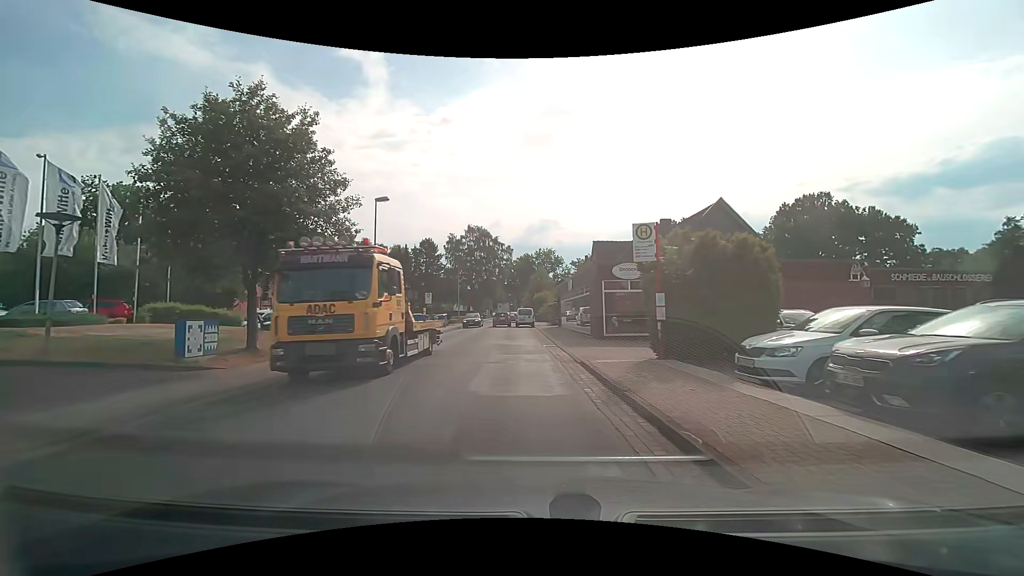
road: tertiary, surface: asphalt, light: Day
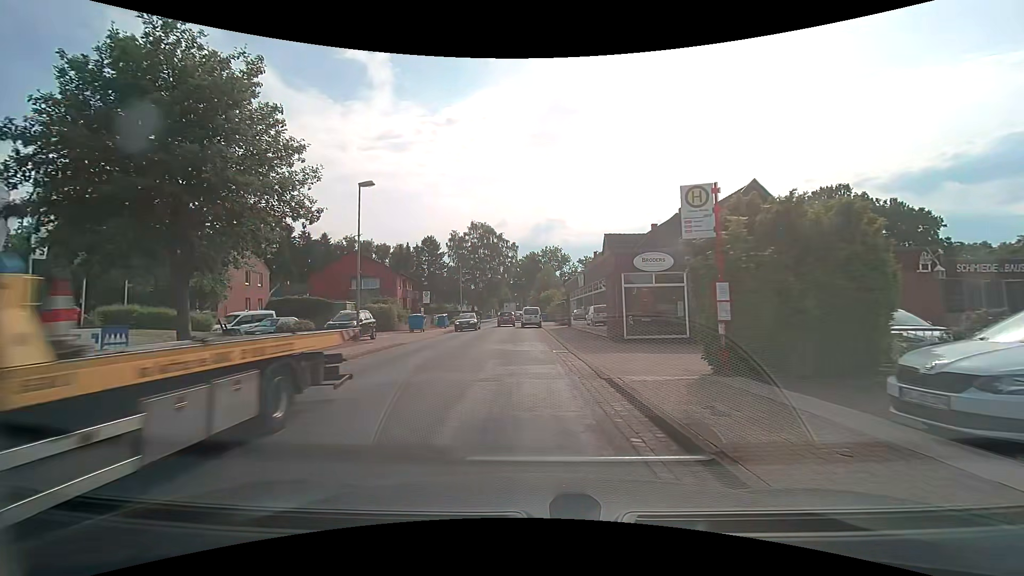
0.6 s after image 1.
(0.0, +3.6) m; -1°
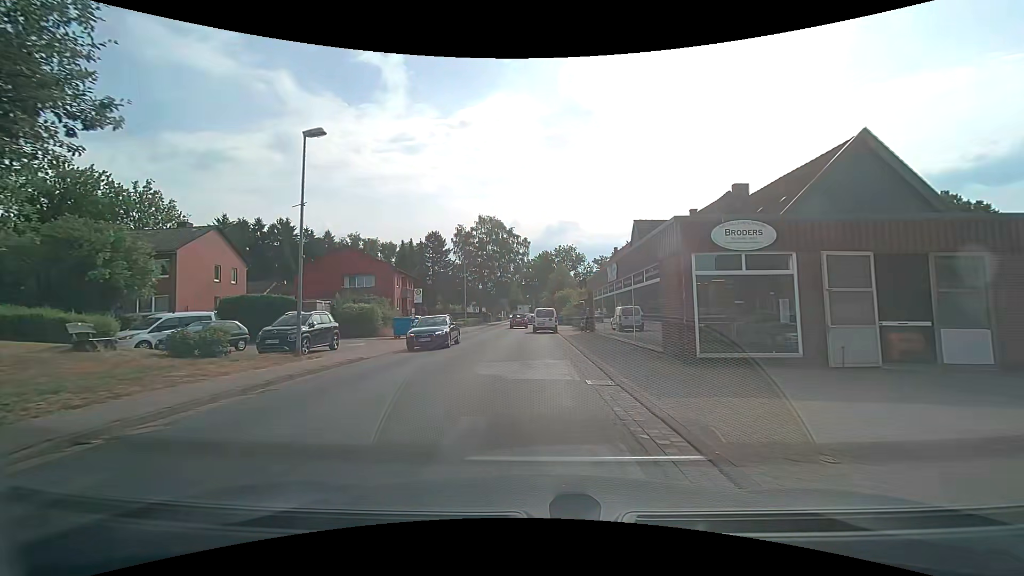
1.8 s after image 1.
(-0.1, +7.5) m; -1°
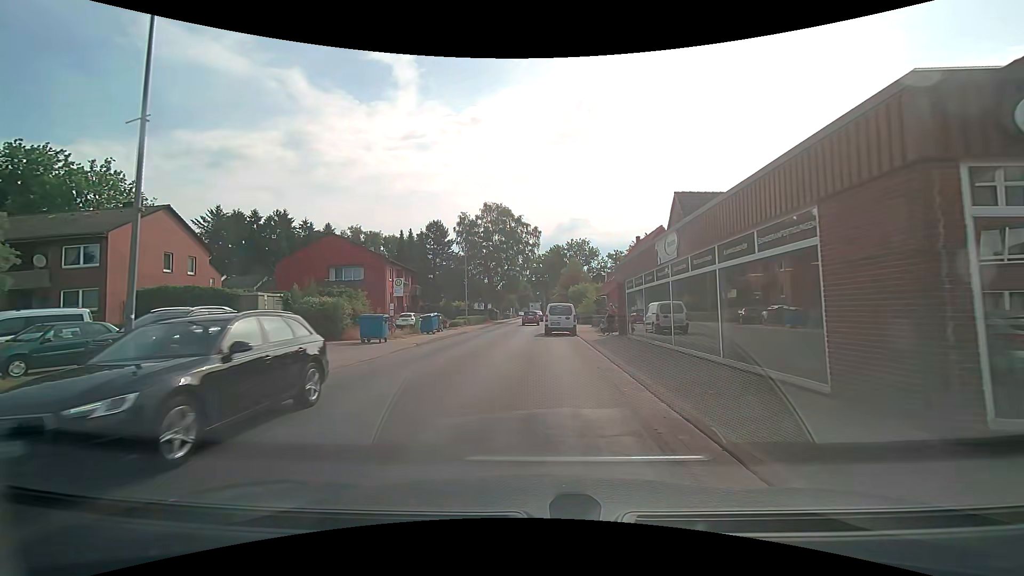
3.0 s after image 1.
(-0.1, +7.7) m; -2°
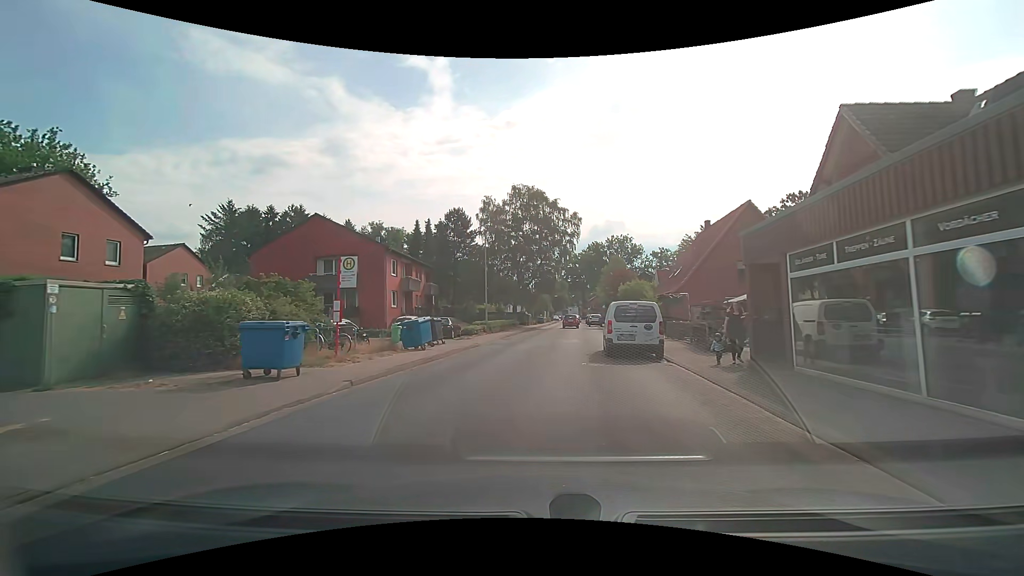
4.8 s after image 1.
(-0.4, +12.1) m; -4°
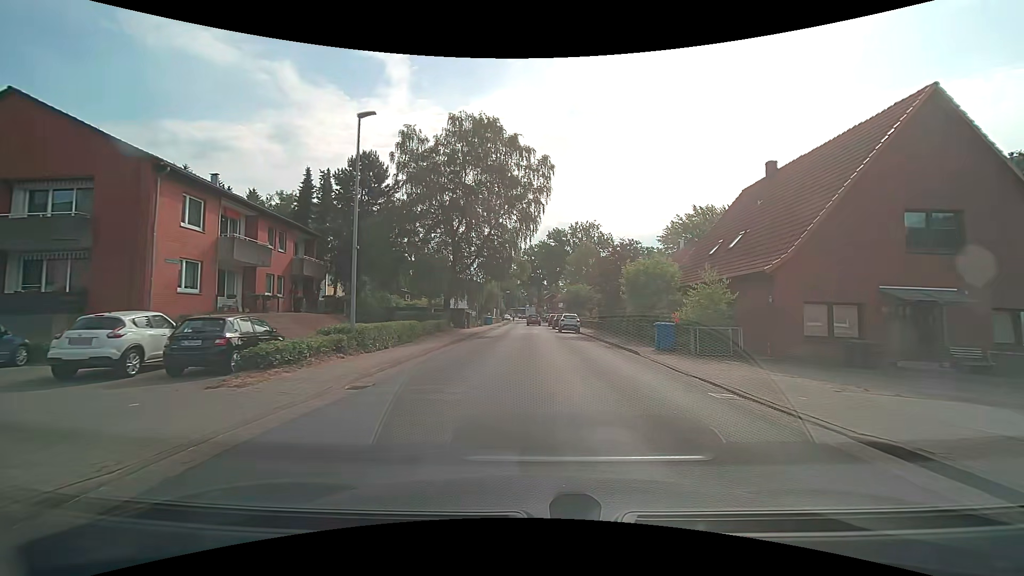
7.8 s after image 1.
(+0.6, +21.4) m; +6°
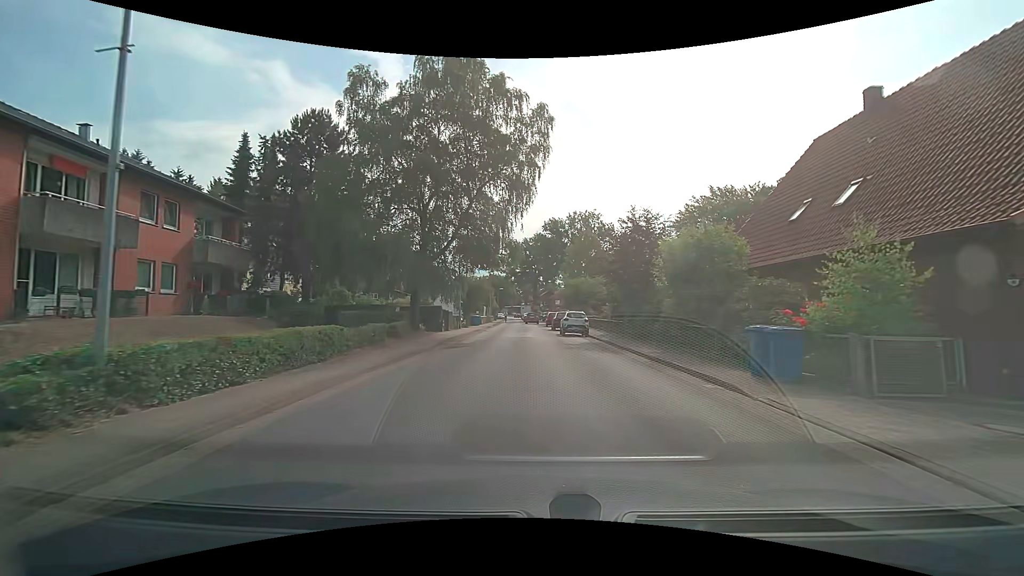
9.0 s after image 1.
(+0.1, +9.2) m; +1°
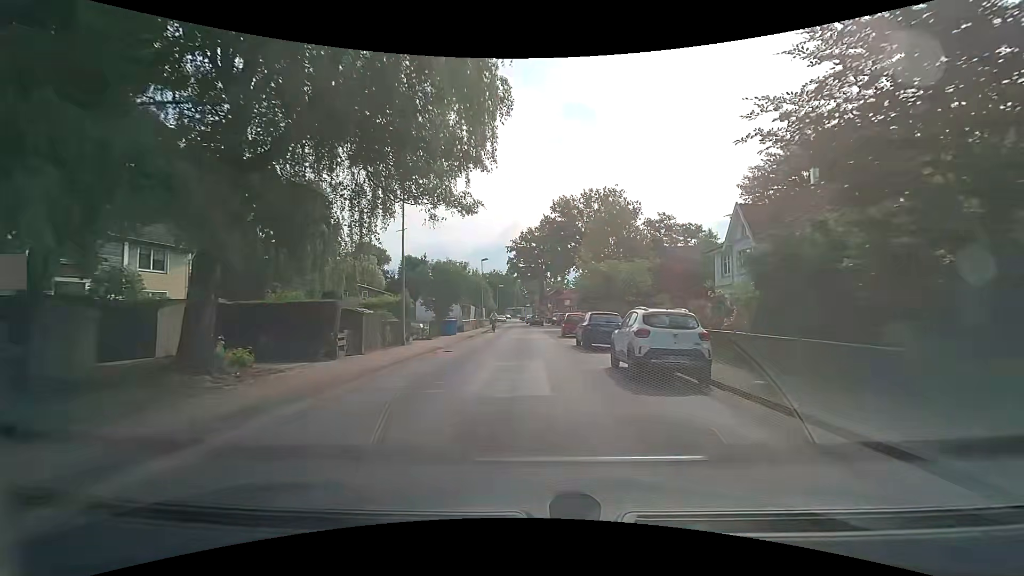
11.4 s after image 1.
(0.0, +19.8) m; -1°
(0, +10) (0, +20) (0, +30) (0, +40) (+1, +50) (+1, +60) (+1, +70) (+1, +80) (0, +90) (0, +100) m
